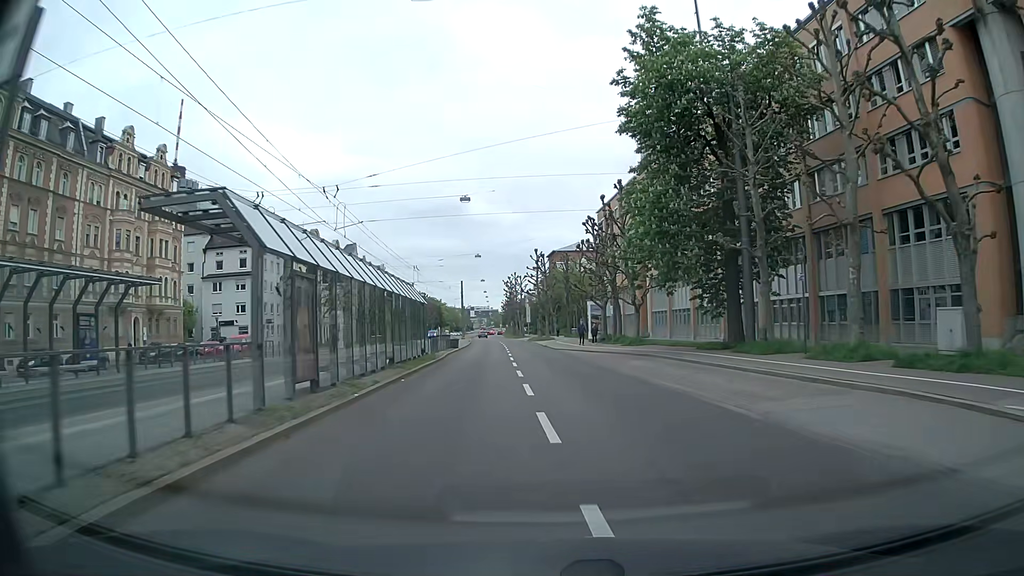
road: secondary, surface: asphalt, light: Day
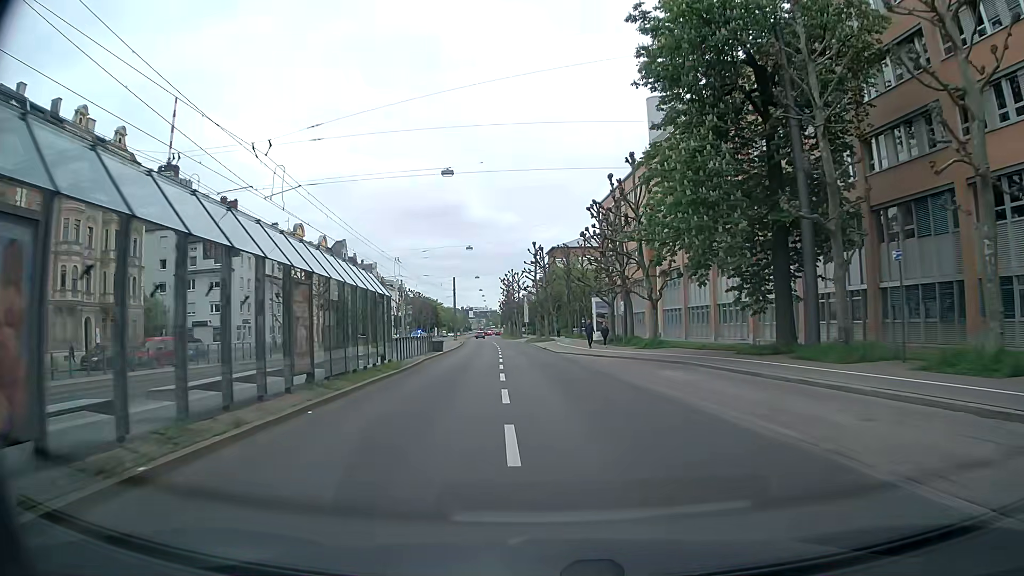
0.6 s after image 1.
(0.0, +7.5) m; 0°
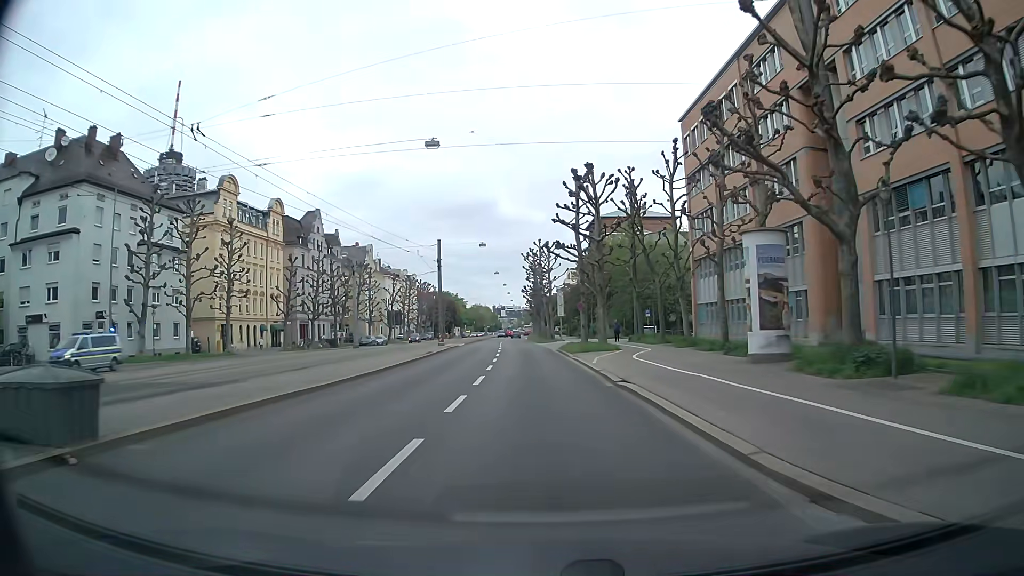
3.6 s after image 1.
(-1.0, +37.5) m; -3°
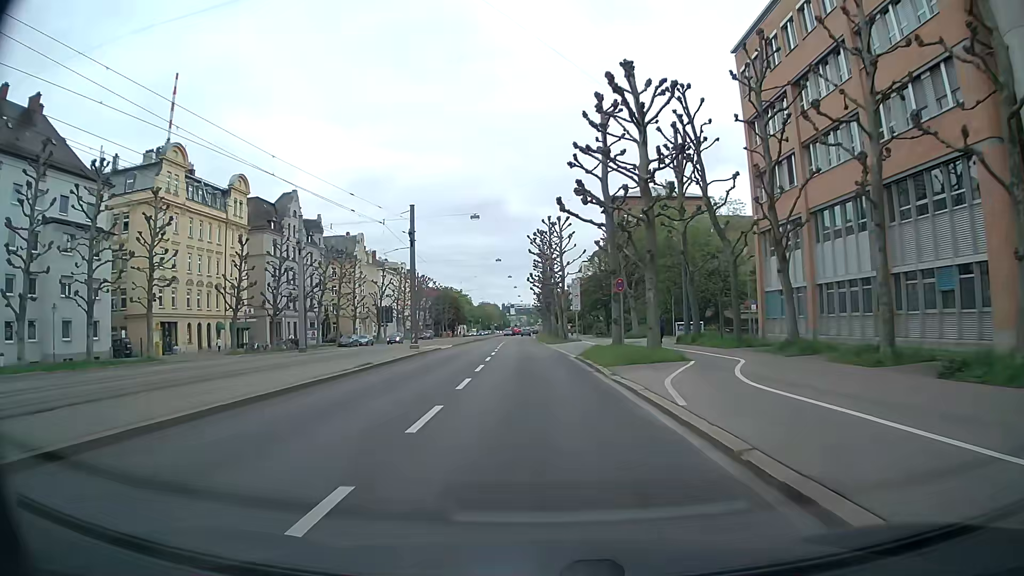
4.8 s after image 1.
(-0.2, +14.9) m; -1°
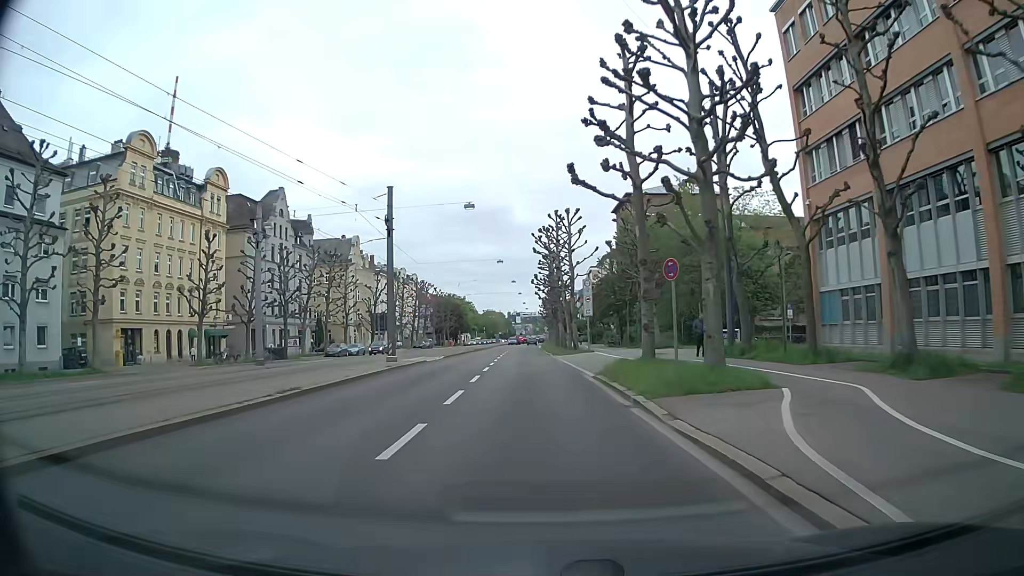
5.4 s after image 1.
(-0.1, +7.4) m; -1°
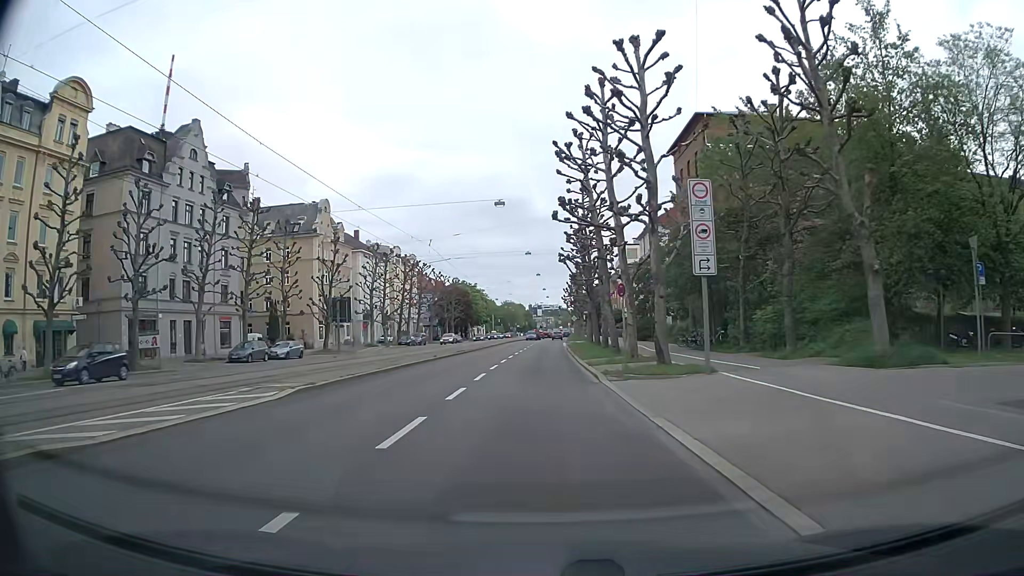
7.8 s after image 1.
(-0.7, +29.6) m; -2°
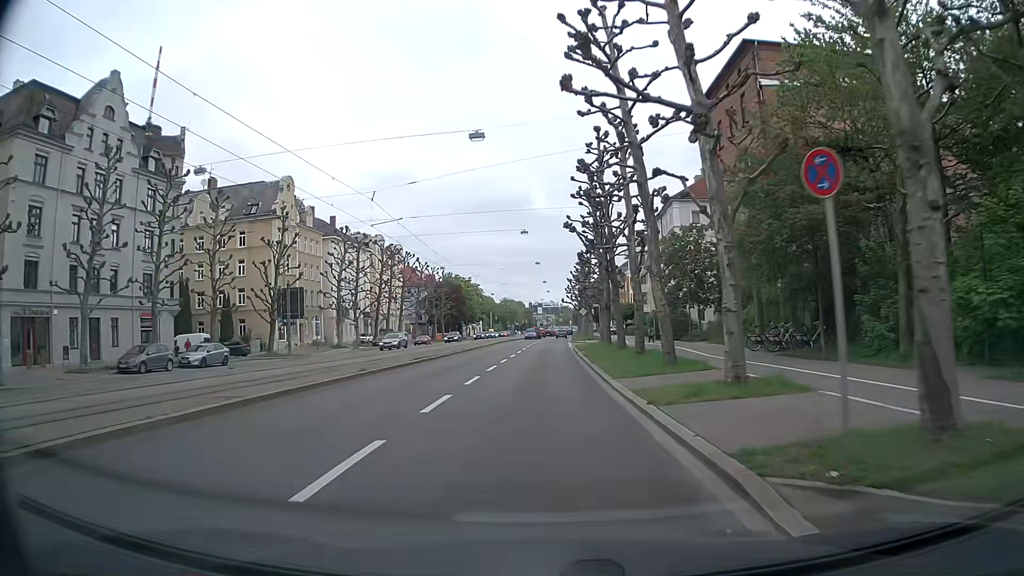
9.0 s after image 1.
(-0.1, +14.6) m; -1°
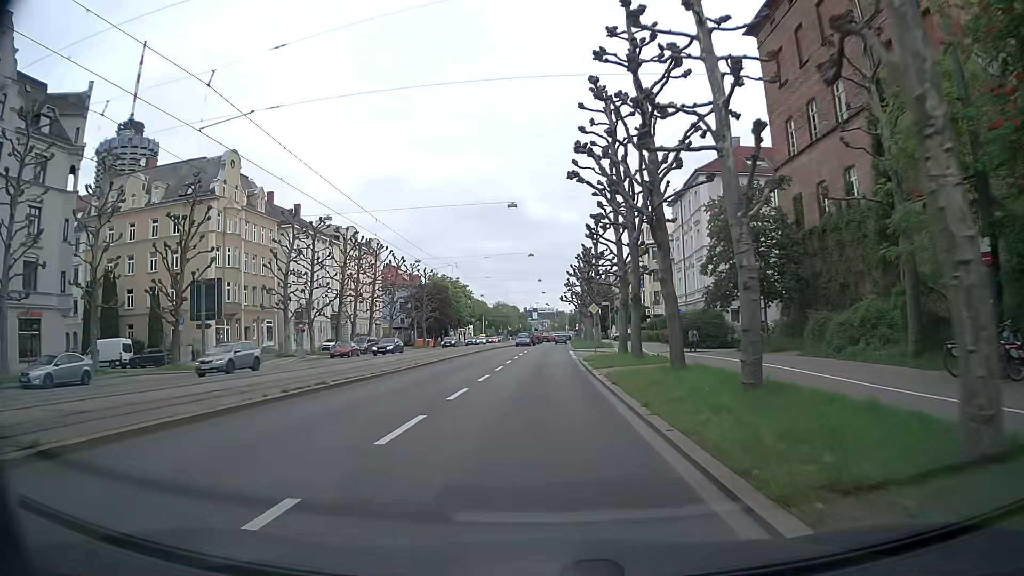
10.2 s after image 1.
(+0.1, +14.9) m; +1°
(0, +10) (0, +20) (0, +30) (0, +40) (0, +50) (+1, +60) (+1, +70) (+1, +80) (+1, +90) (+2, +100) m
